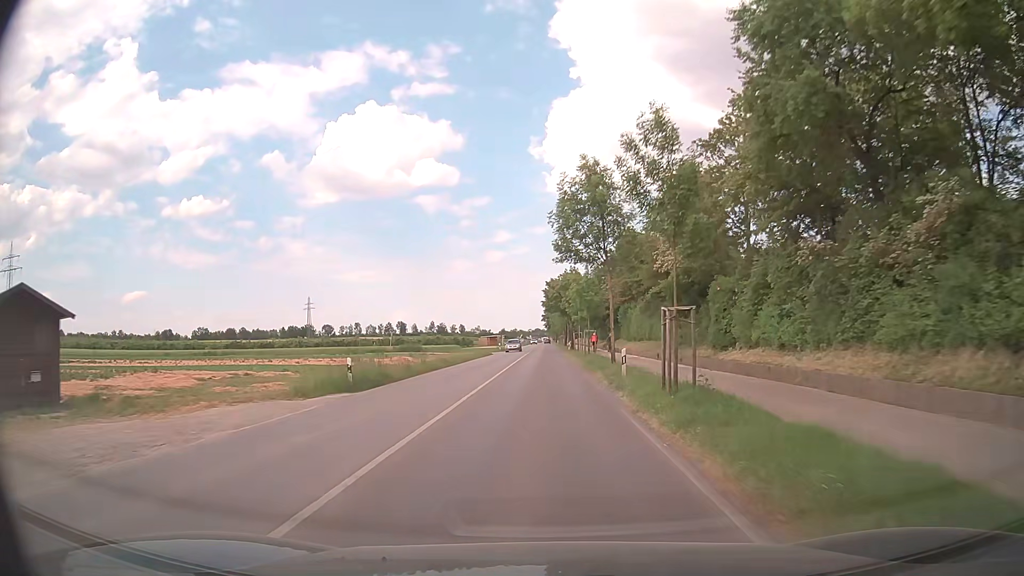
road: tertiary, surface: asphalt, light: Day
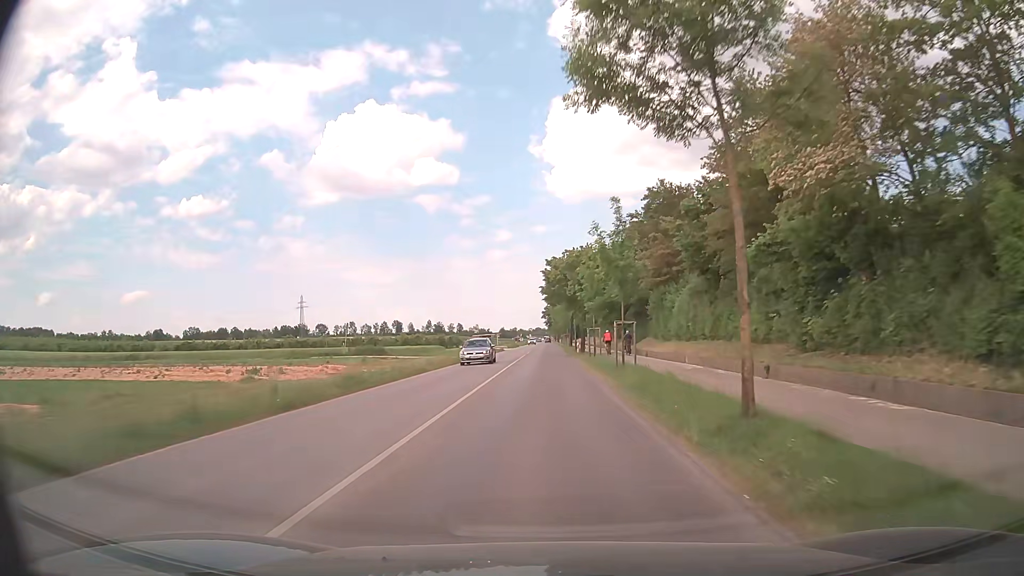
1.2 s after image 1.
(-0.1, +19.1) m; 0°
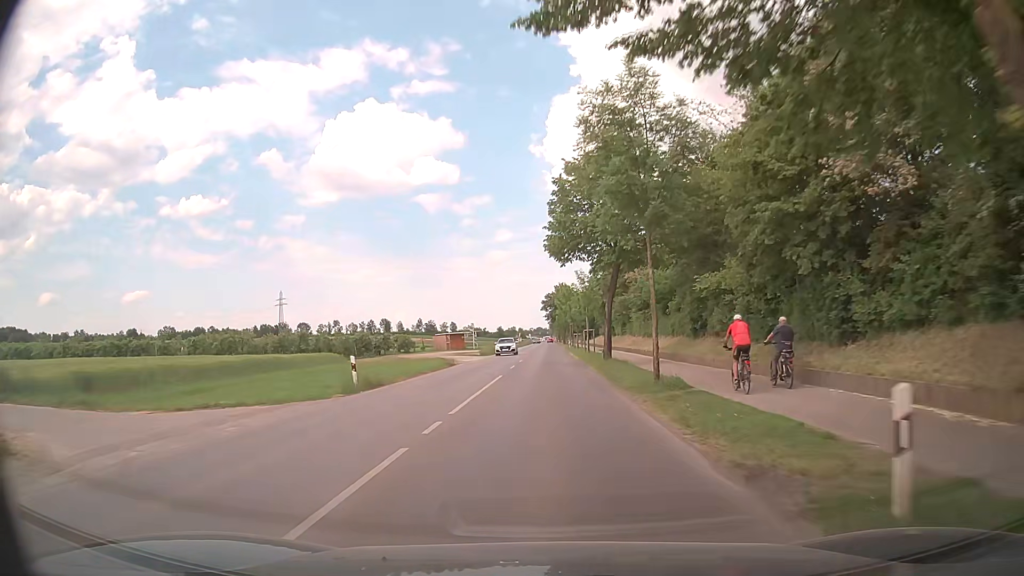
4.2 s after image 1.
(-0.1, +48.1) m; 0°
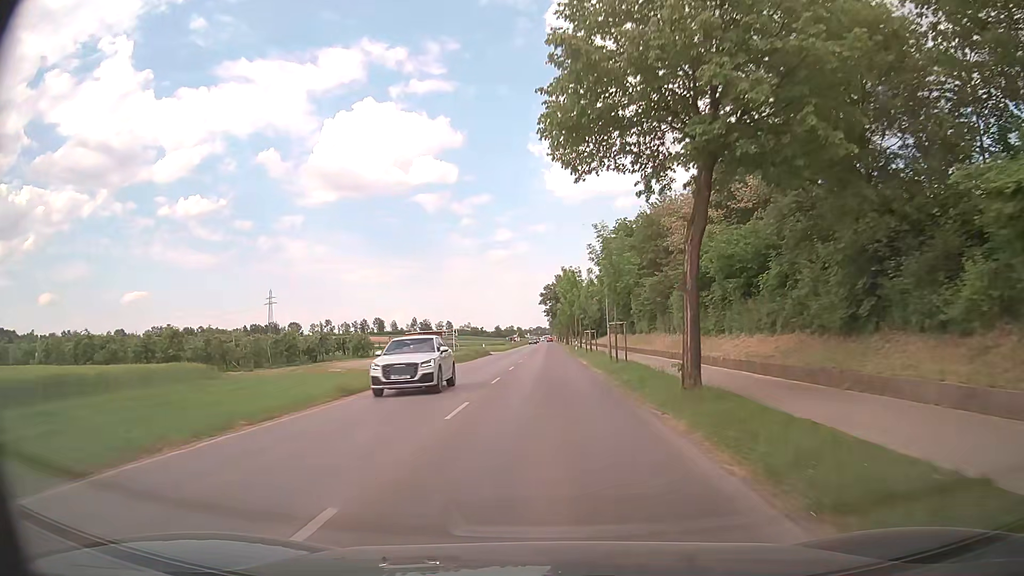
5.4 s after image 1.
(0.0, +19.4) m; 0°
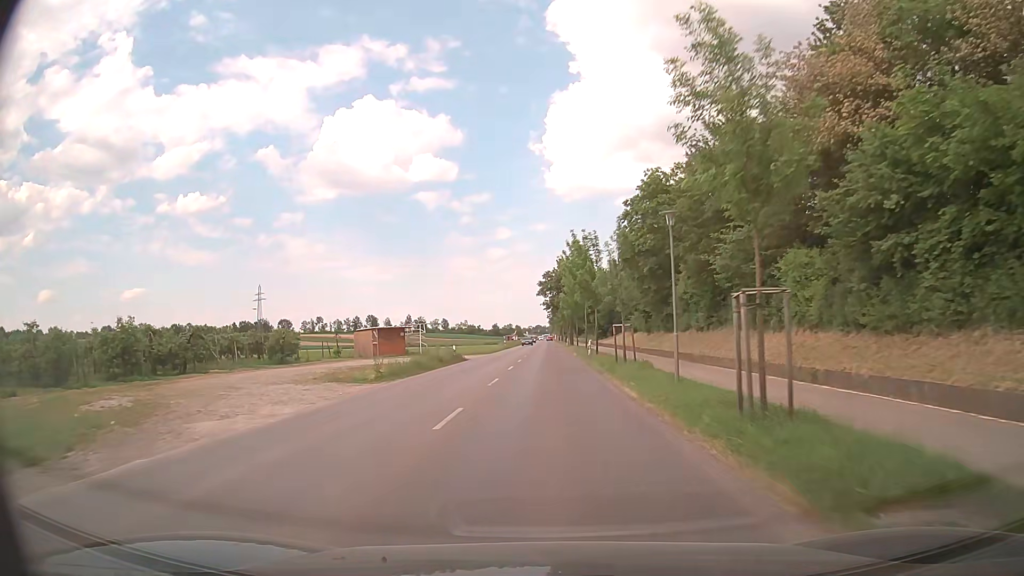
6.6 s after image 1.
(0.0, +19.4) m; 0°
(0, +10) (0, +20) (0, +30) (0, +40) (0, +50) (0, +60) (0, +70) (0, +80) (0, +90) (0, +100) m
